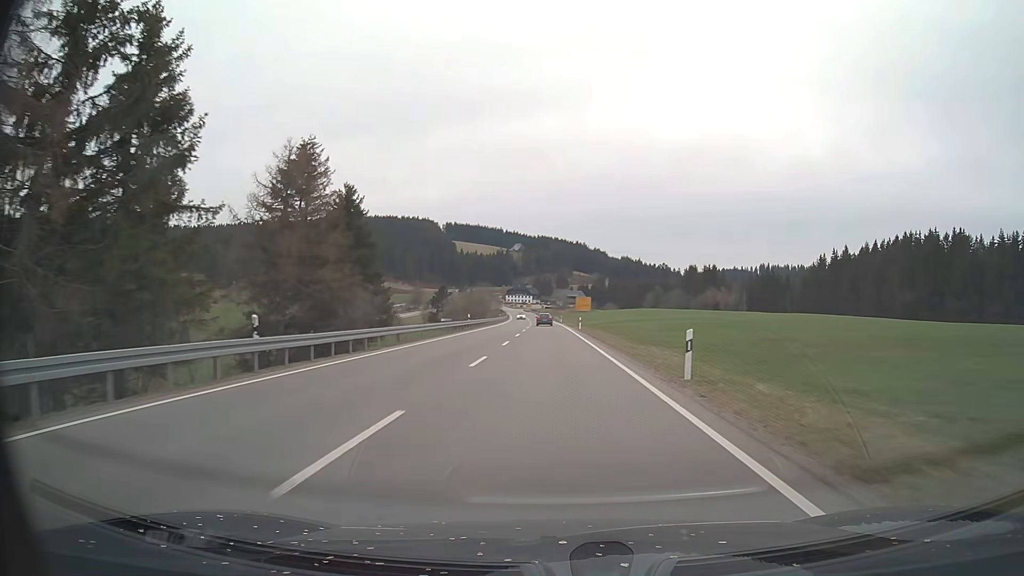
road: primary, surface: asphalt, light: Day
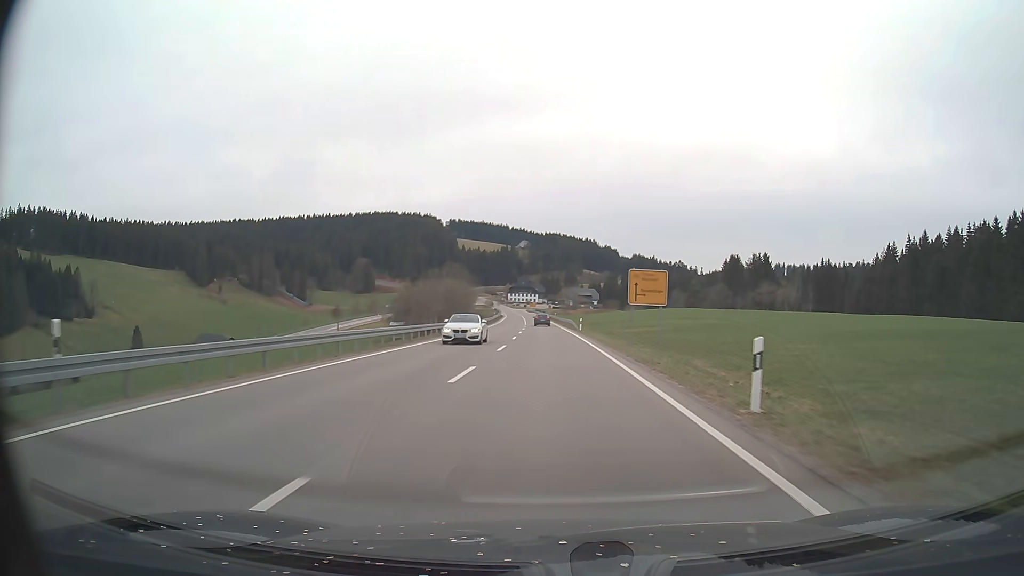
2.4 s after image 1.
(-0.3, +51.7) m; -1°
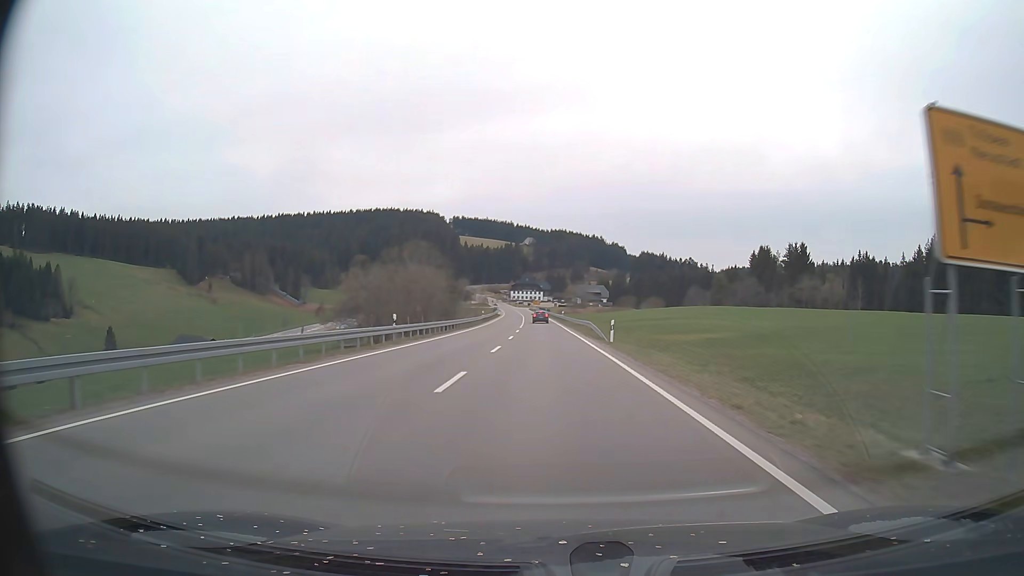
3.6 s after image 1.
(-0.1, +25.6) m; 0°
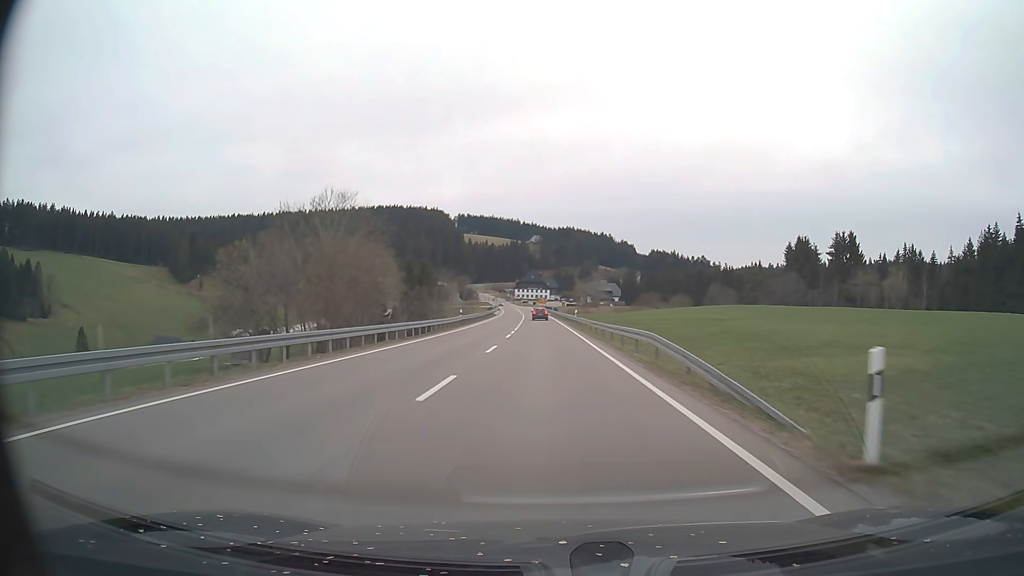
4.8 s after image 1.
(-0.1, +25.1) m; -1°
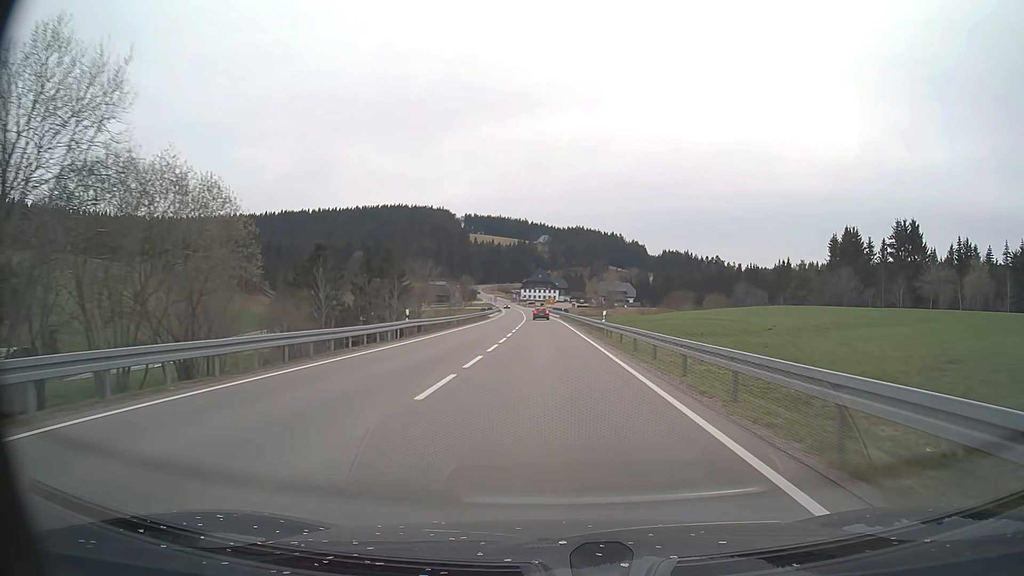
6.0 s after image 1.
(-0.1, +24.0) m; -1°
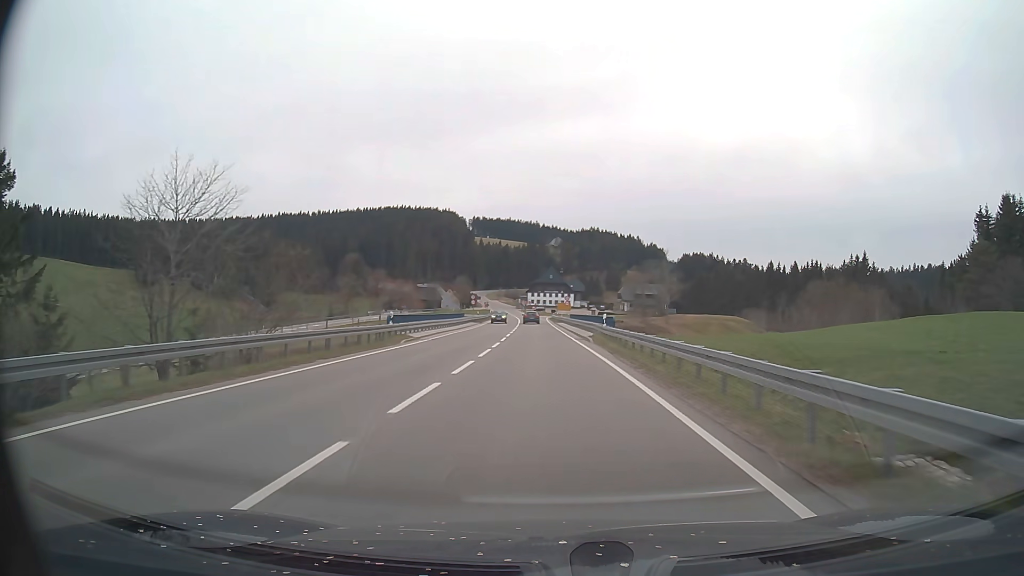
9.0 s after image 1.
(-0.5, +54.9) m; -1°
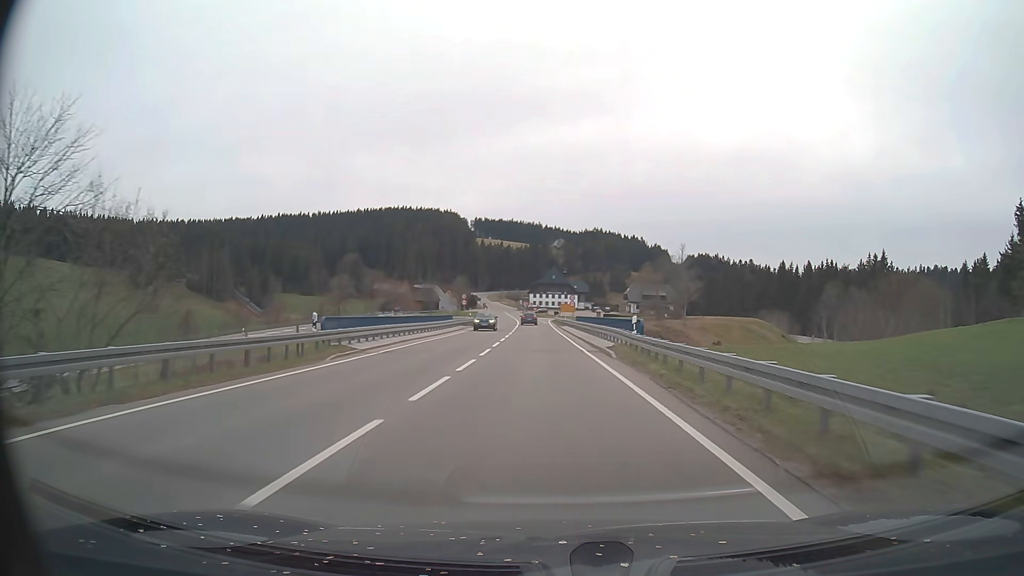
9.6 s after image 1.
(0.0, +10.5) m; 0°
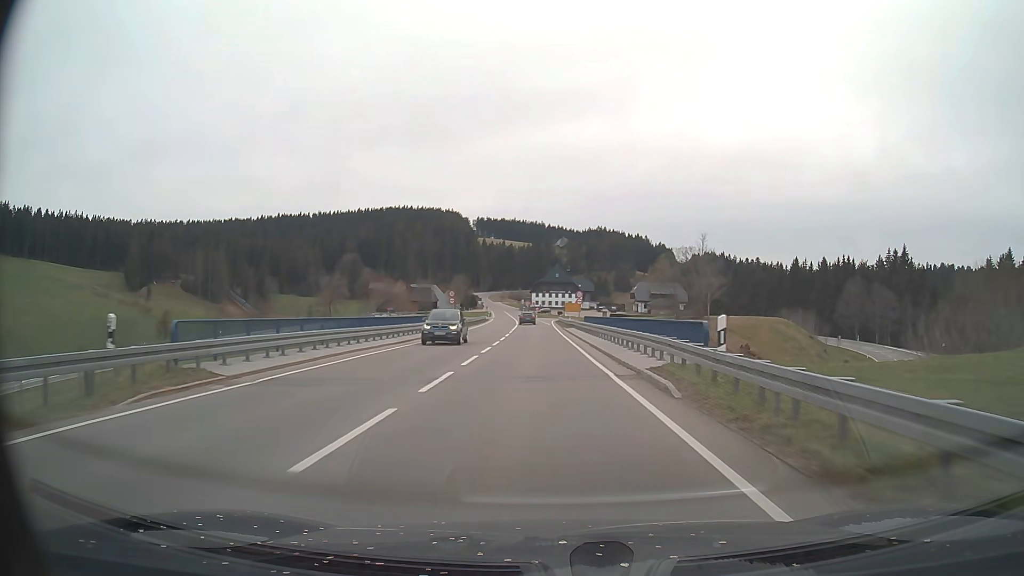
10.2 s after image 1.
(0.0, +10.6) m; 0°
(0, +10) (0, +20) (0, +30) (-1, +40) (-1, +50) (-2, +60) (-2, +70) (-3, +80) (-3, +90) (-4, +100) m
